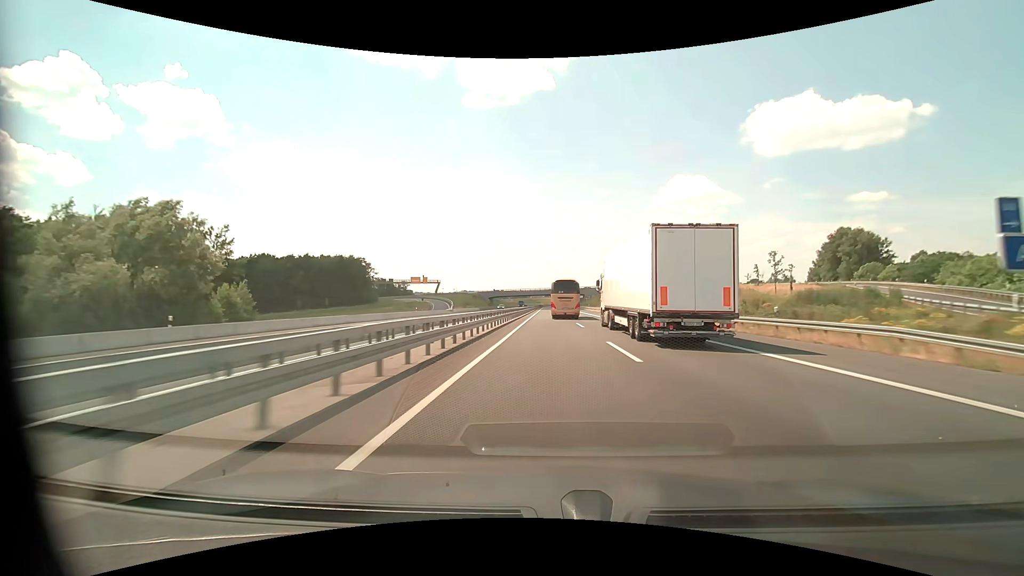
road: motorway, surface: asphalt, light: Day
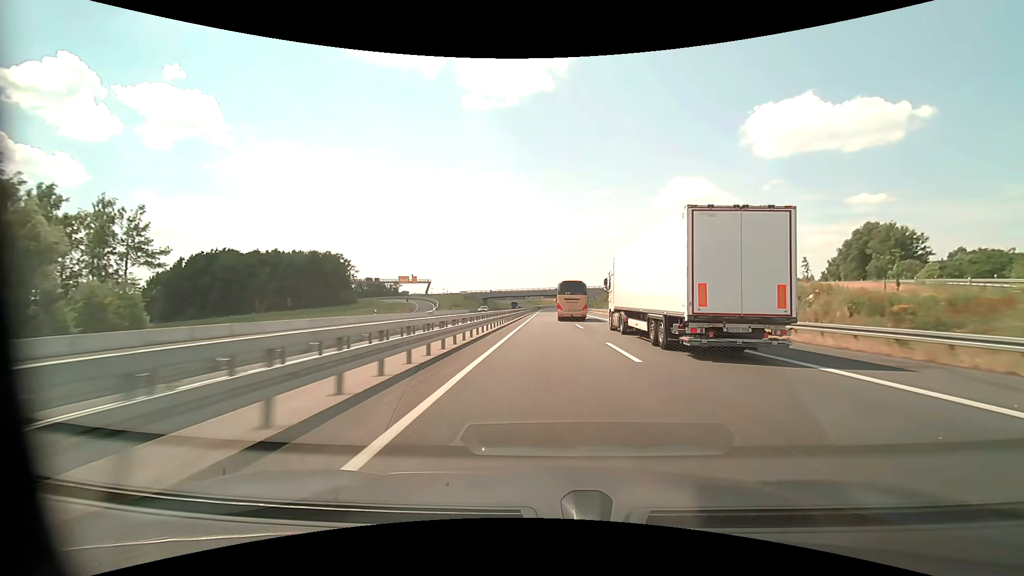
(0.0, +18.0) m; 0°
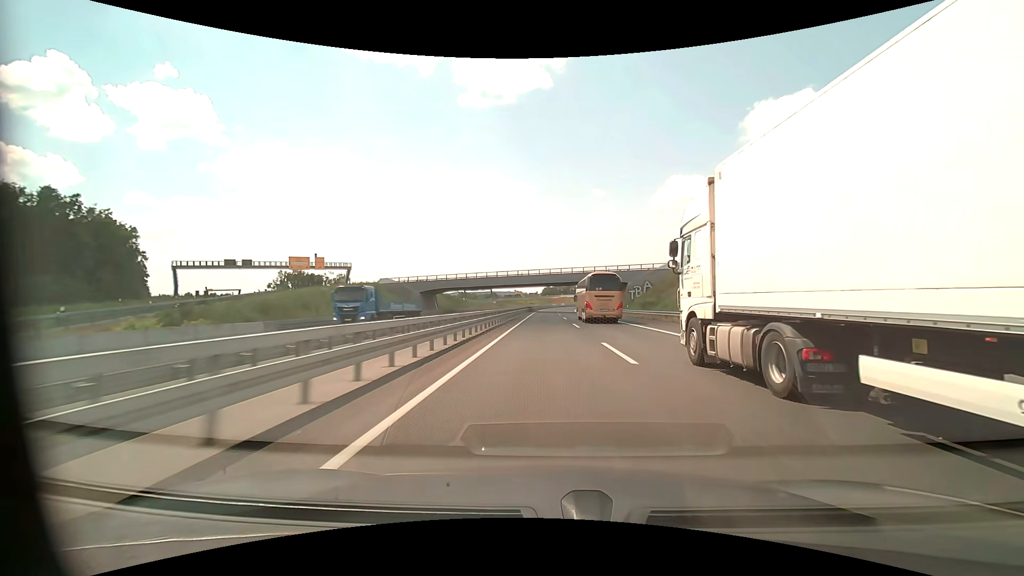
(+0.3, +91.3) m; 0°
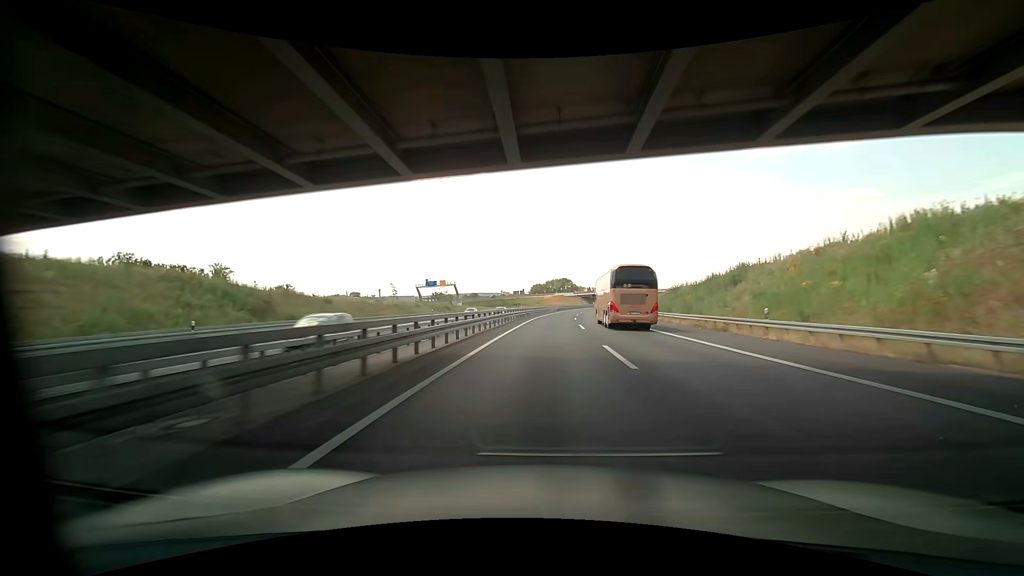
(+0.4, +91.5) m; +1°
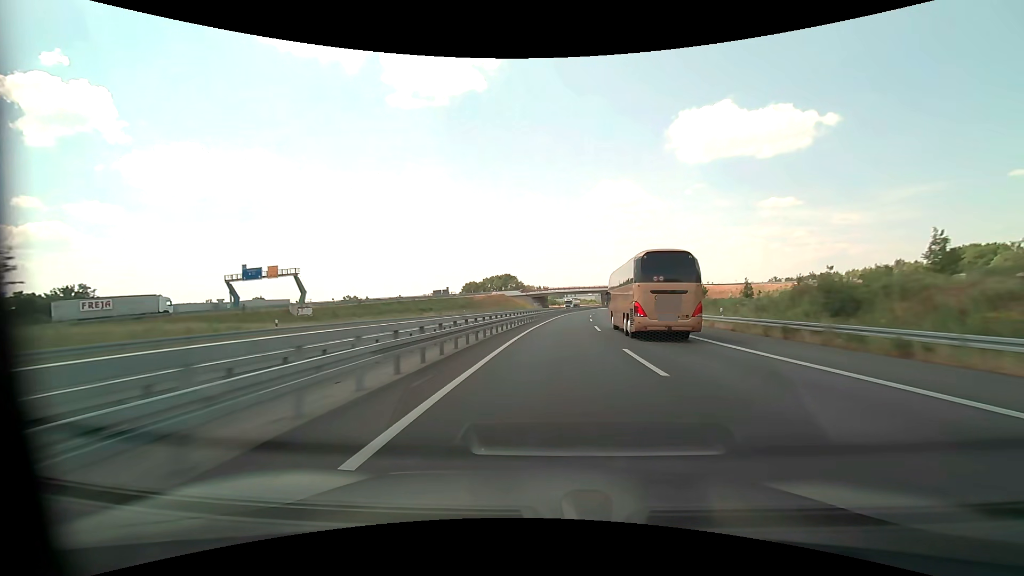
(+4.5, +91.5) m; +6°
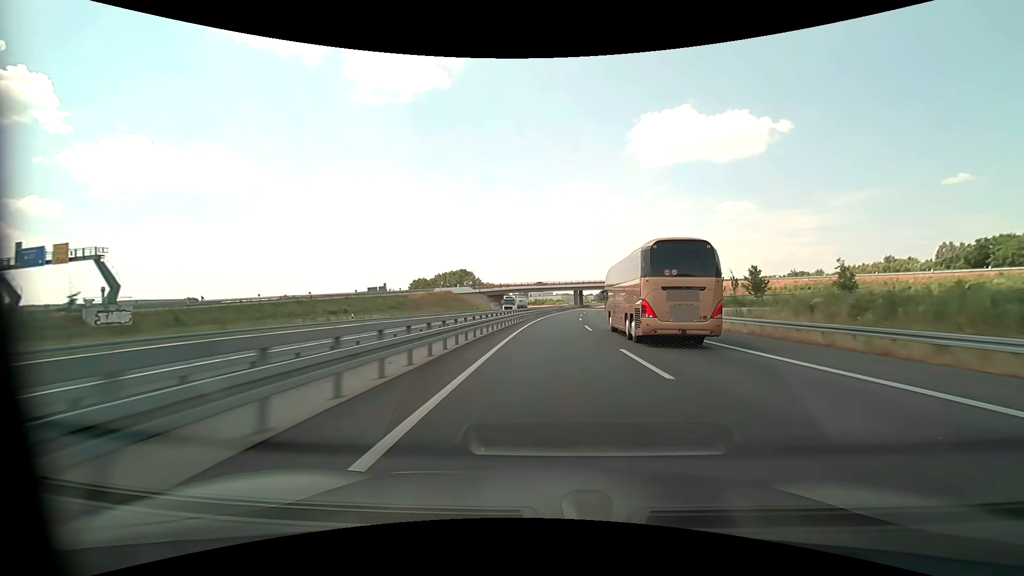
(+1.2, +36.8) m; +4°
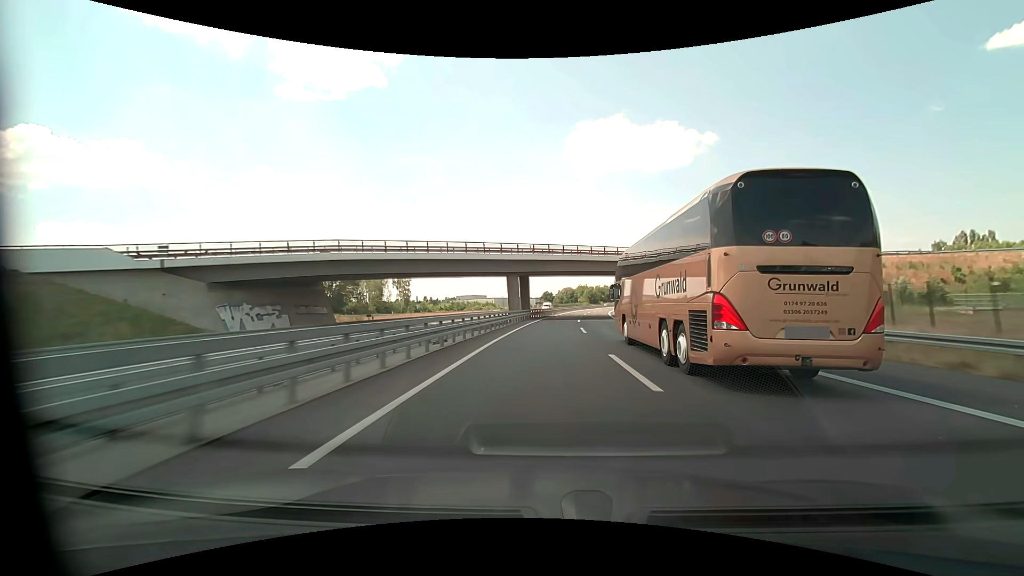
(+6.1, +92.1) m; +7°
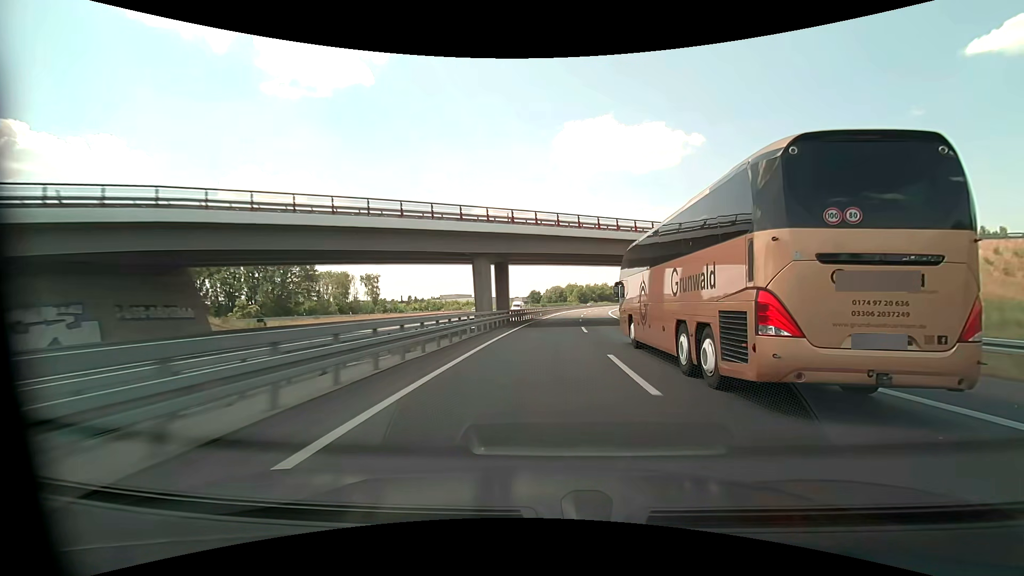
(+0.2, +18.5) m; +1°
(0, +10) (0, +20) (+1, +30) (+1, +40) (+2, +50) (+3, +60) (+4, +70) (+5, +80) (+6, +90) (+7, +100) m
